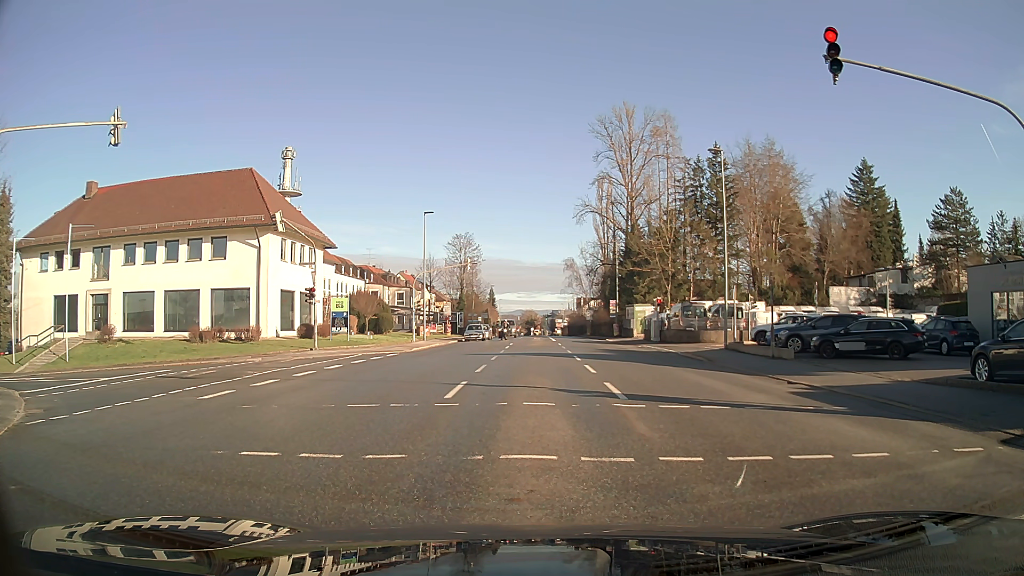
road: tertiary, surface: asphalt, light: Day
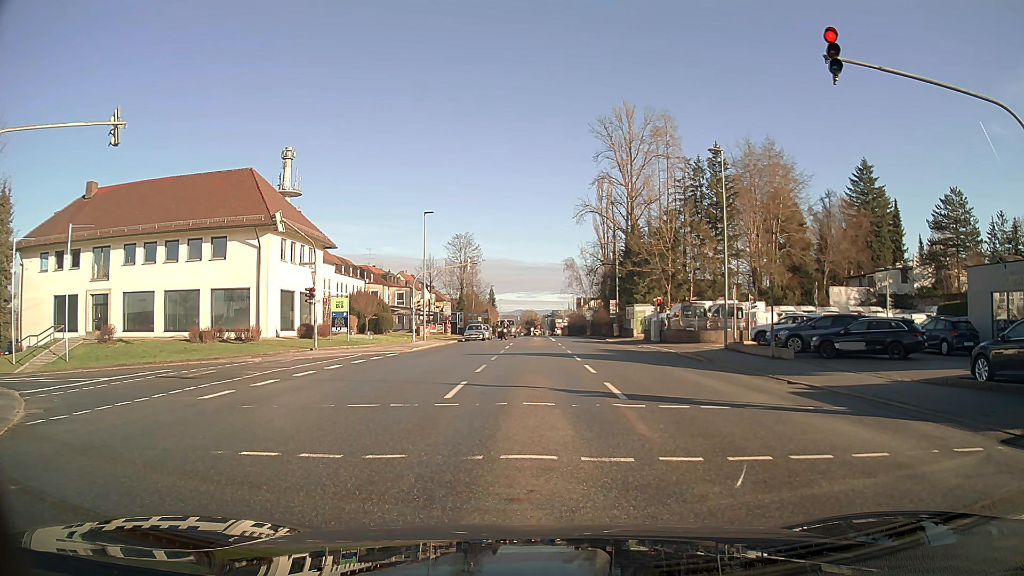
(0.0, 0.0) m; 0°
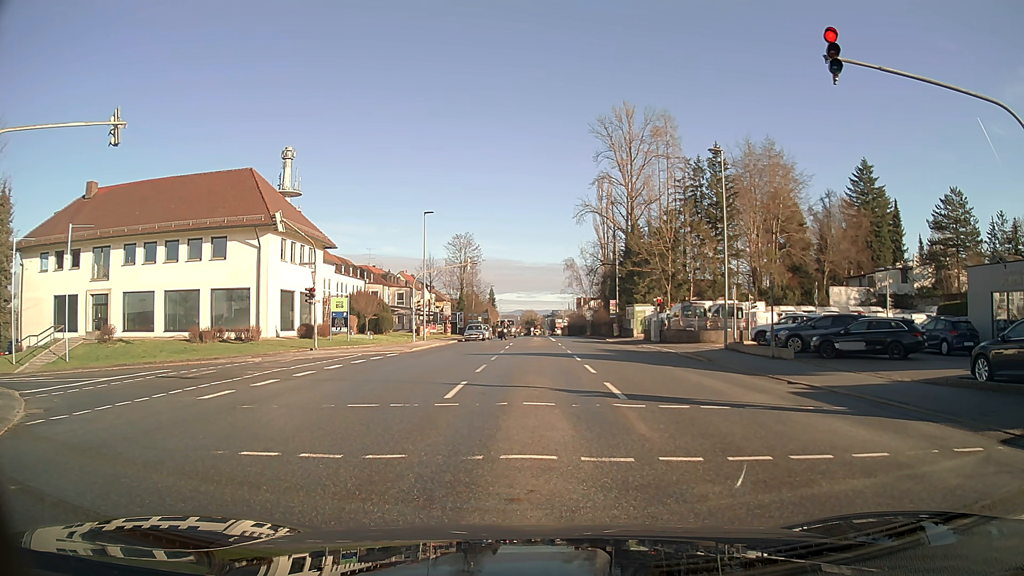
(0.0, 0.0) m; 0°
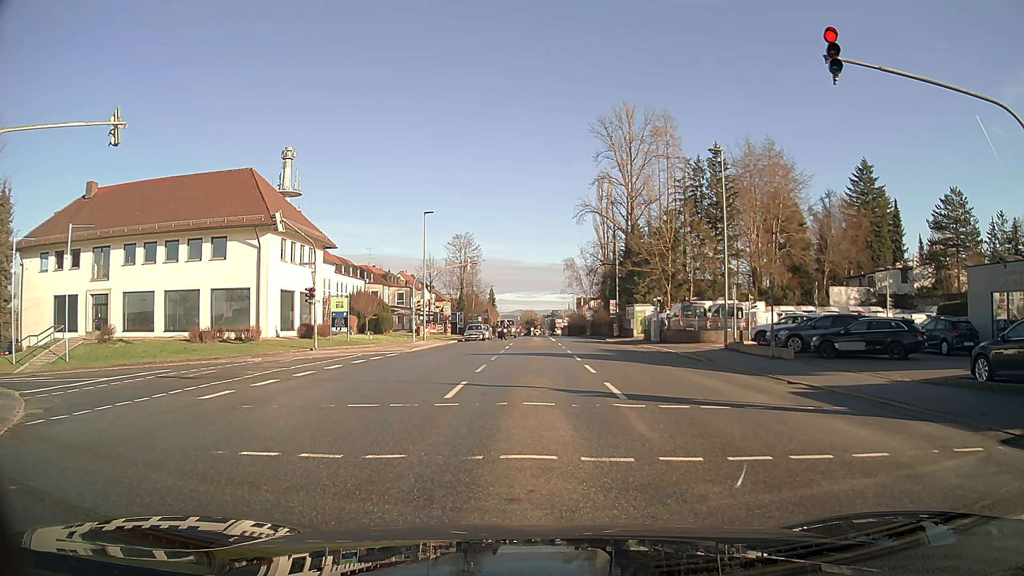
(0.0, 0.0) m; 0°
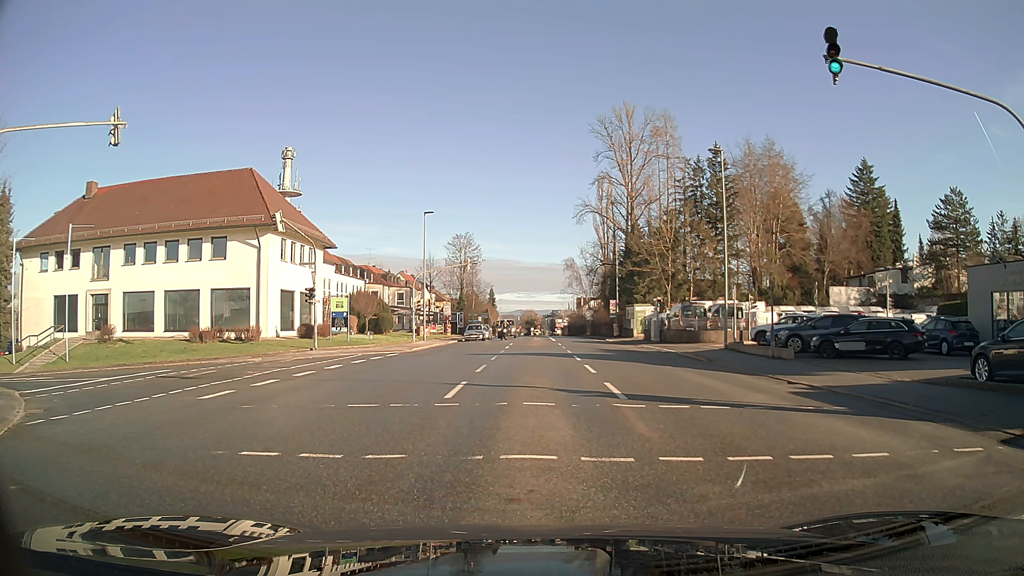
(0.0, 0.0) m; 0°
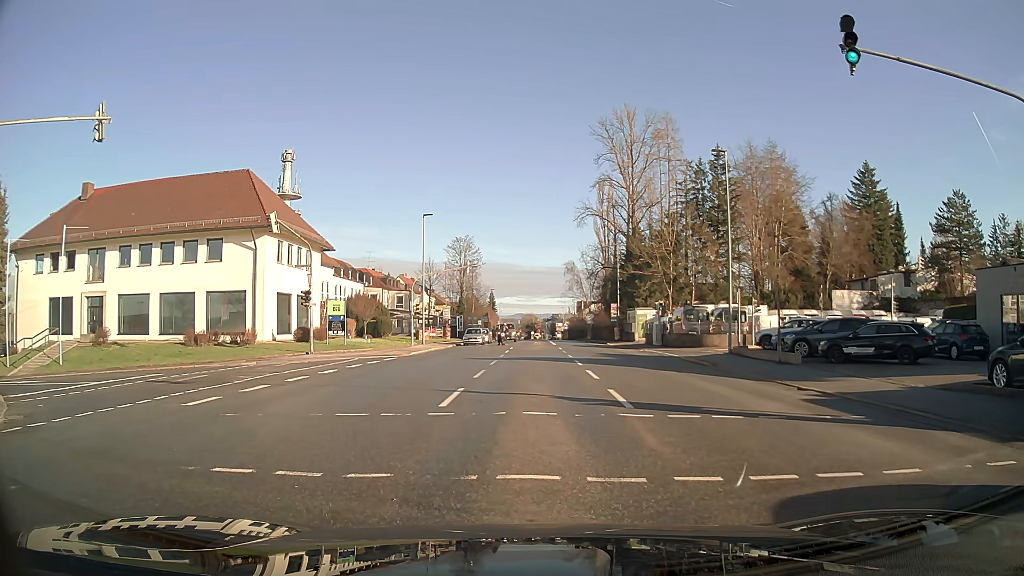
(0.0, +0.7) m; 0°
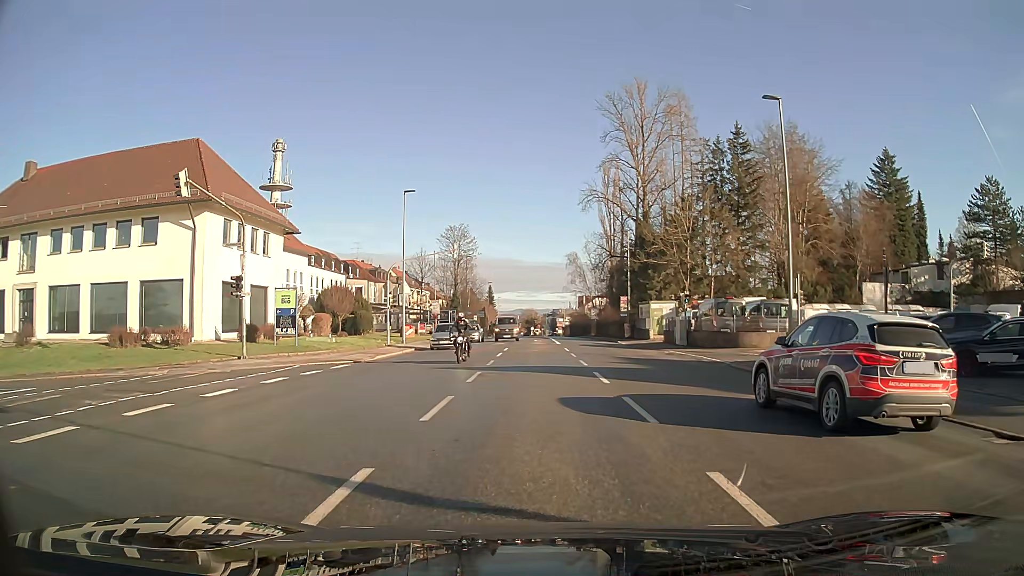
(0.0, +8.2) m; 0°
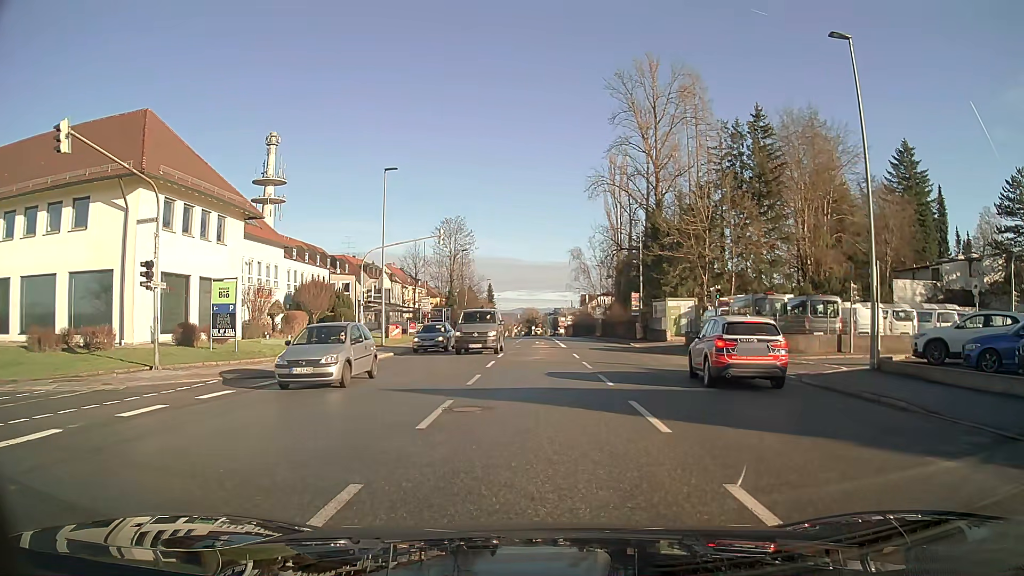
(0.0, +6.5) m; 0°
